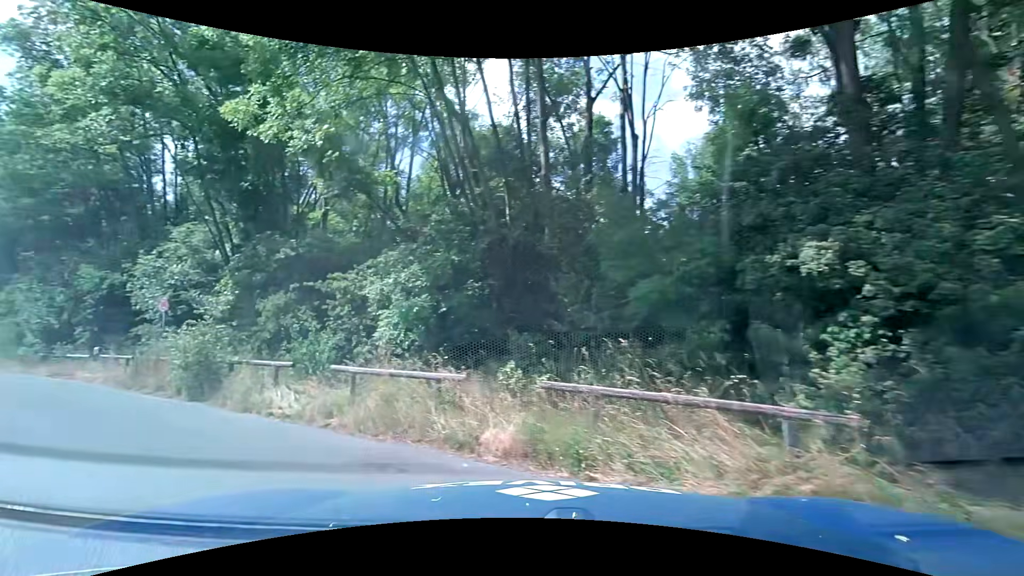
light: Day
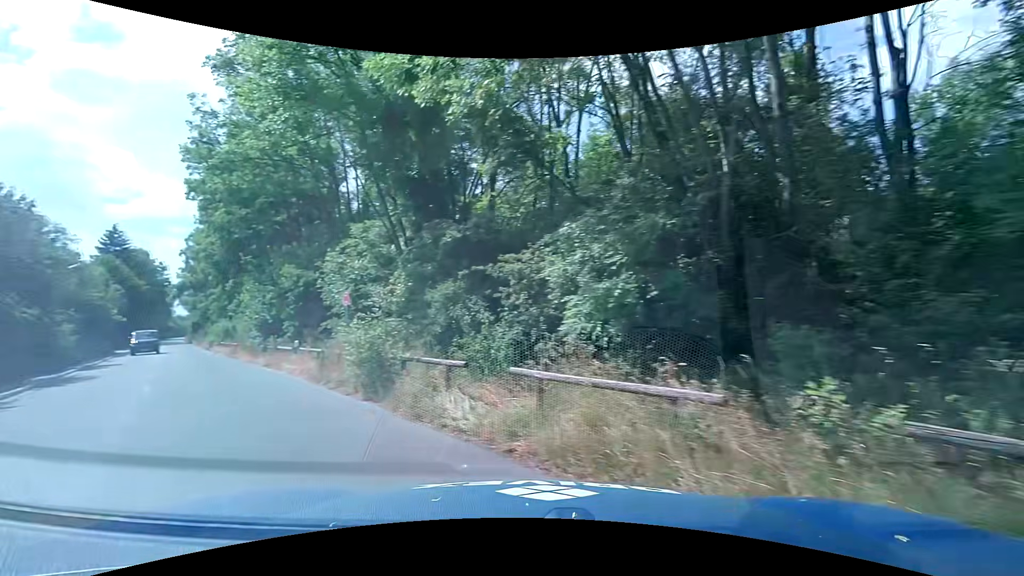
(-0.4, +2.6) m; -18°
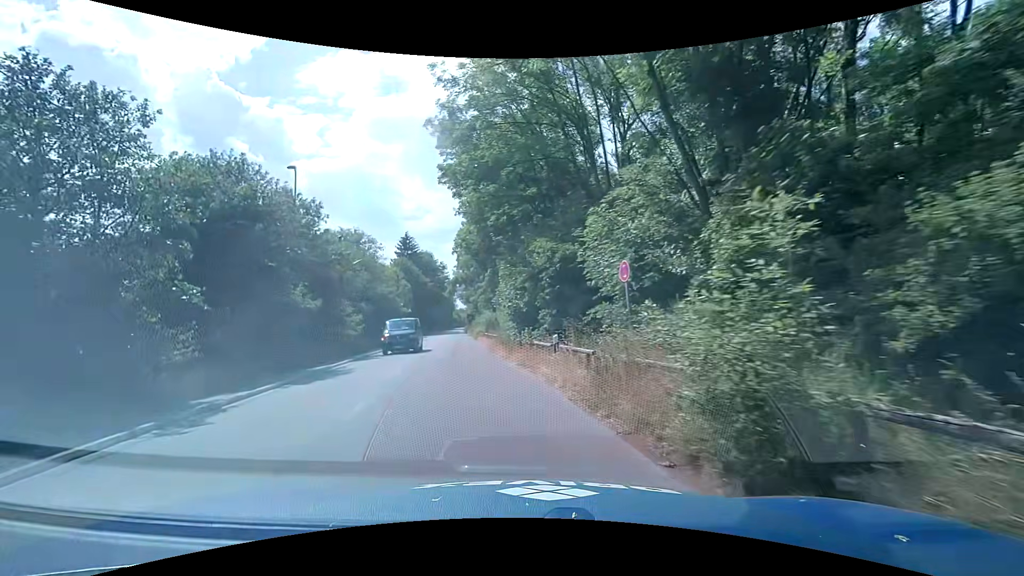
(-2.0, +6.6) m; -26°
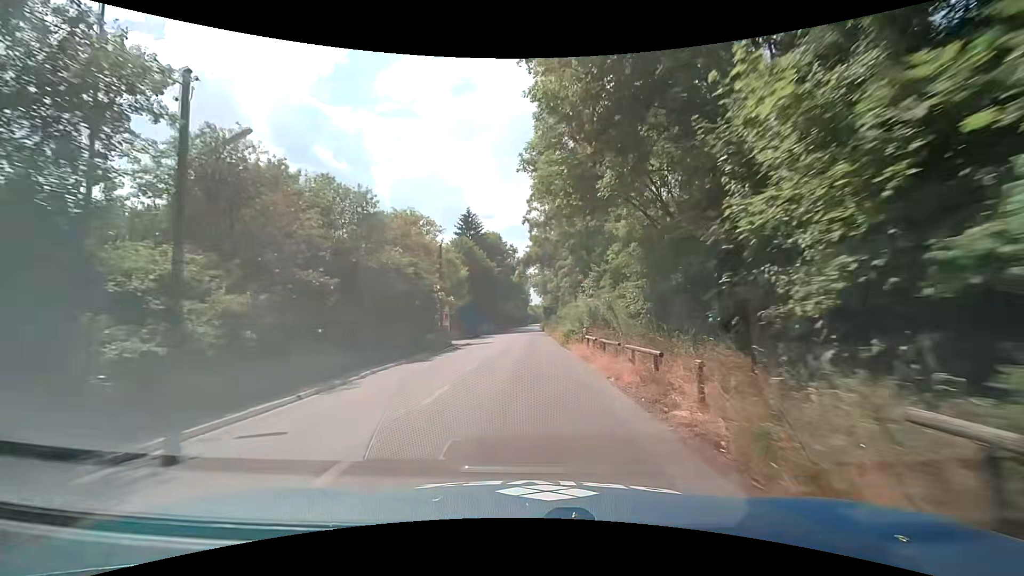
(-3.4, +23.6) m; -11°
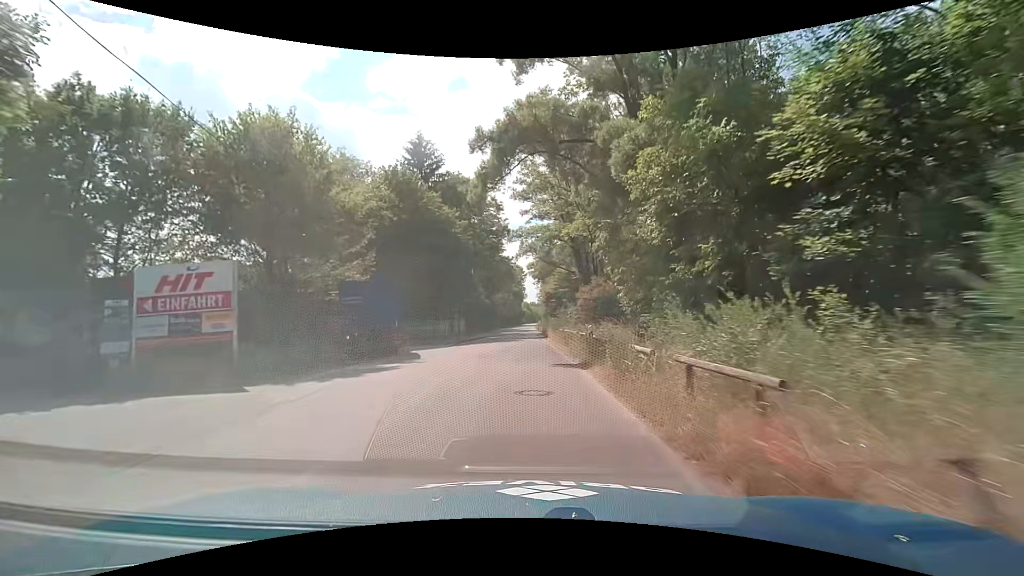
(+1.0, +37.1) m; +1°
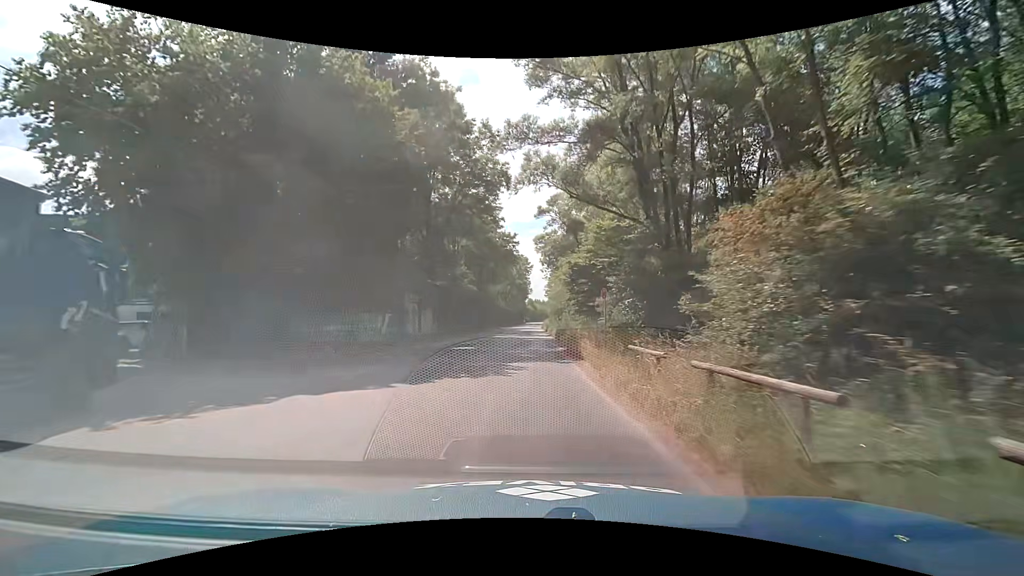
(-0.1, +22.9) m; 0°
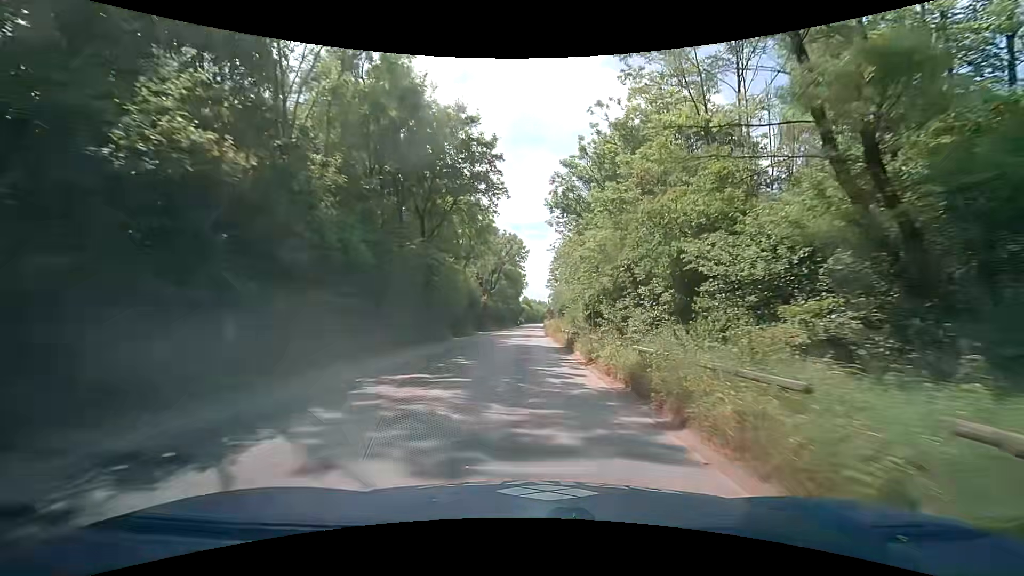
(+0.1, +37.9) m; +2°
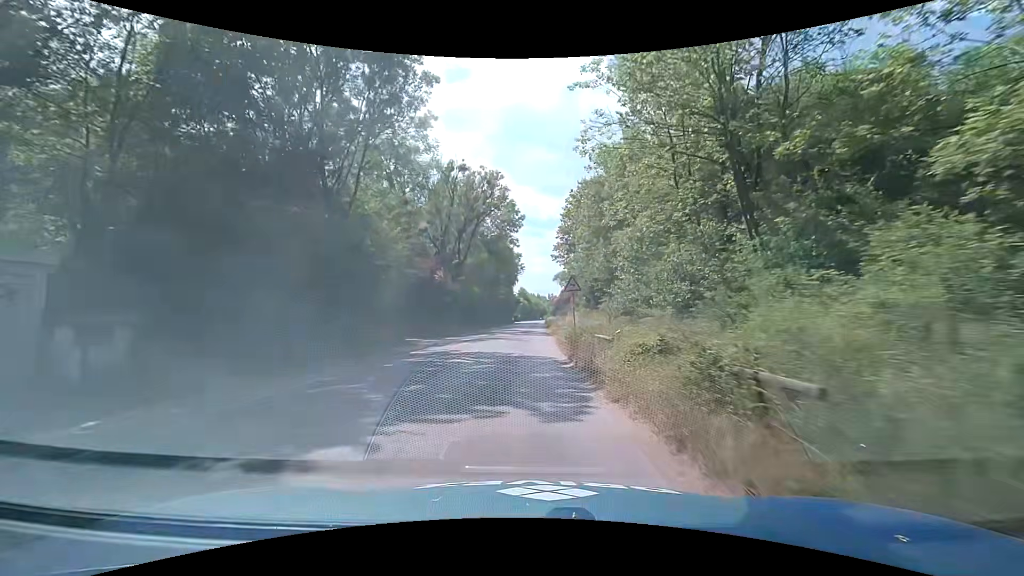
(-0.4, +37.3) m; -2°
(0, +10) (0, +20) (+1, +30) (+1, +40) (+1, +50) (+2, +60) (+3, +70) (+3, +80) (+3, +90) (+4, +100) m
